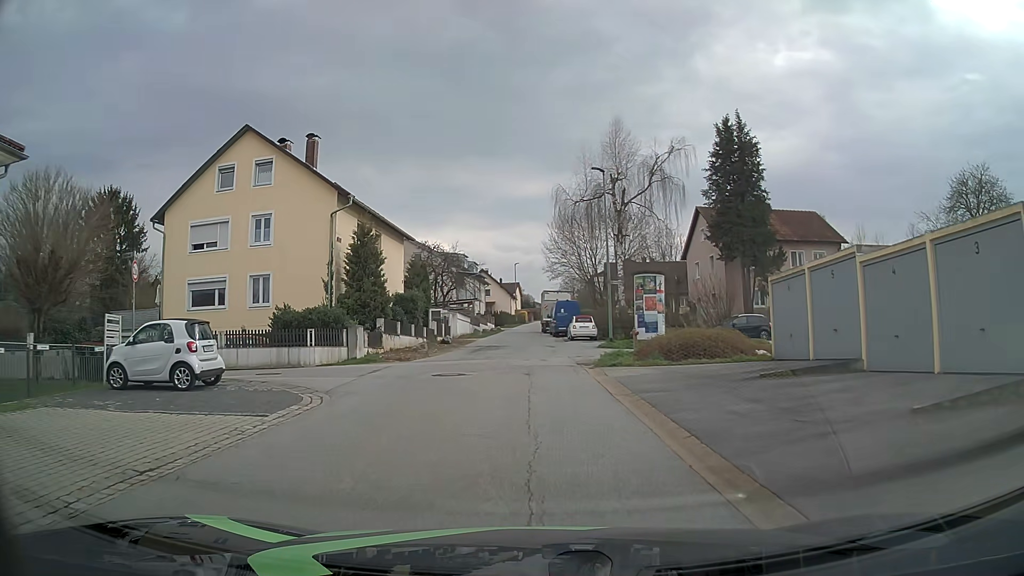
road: residential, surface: asphalt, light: Day
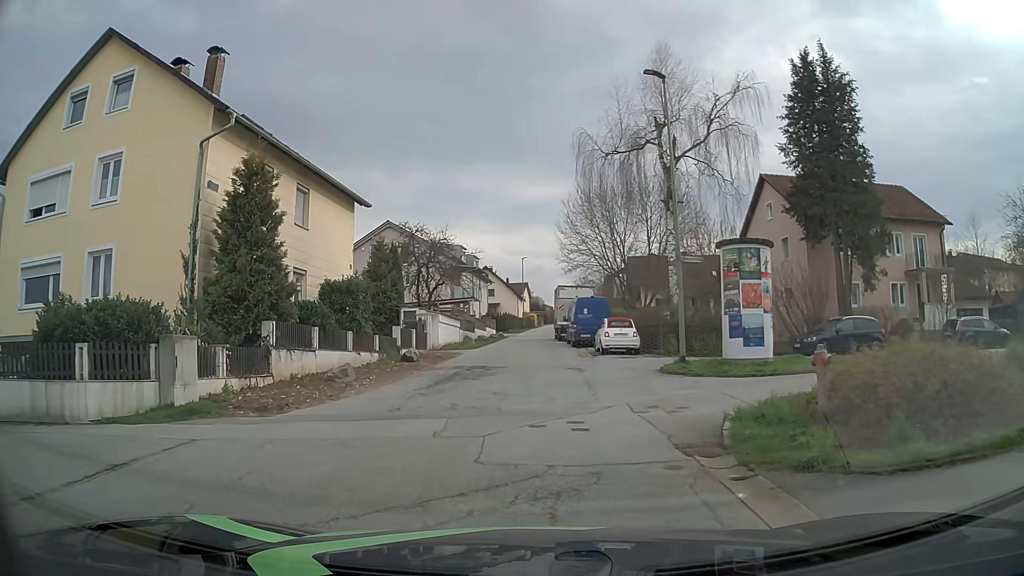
(-0.1, +12.9) m; 0°
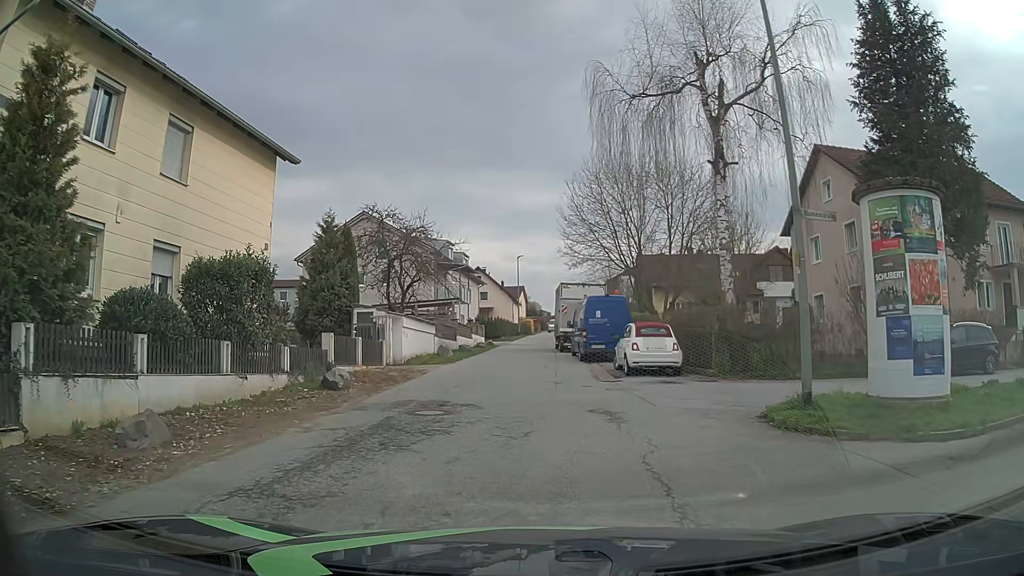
(-0.1, +8.4) m; -2°
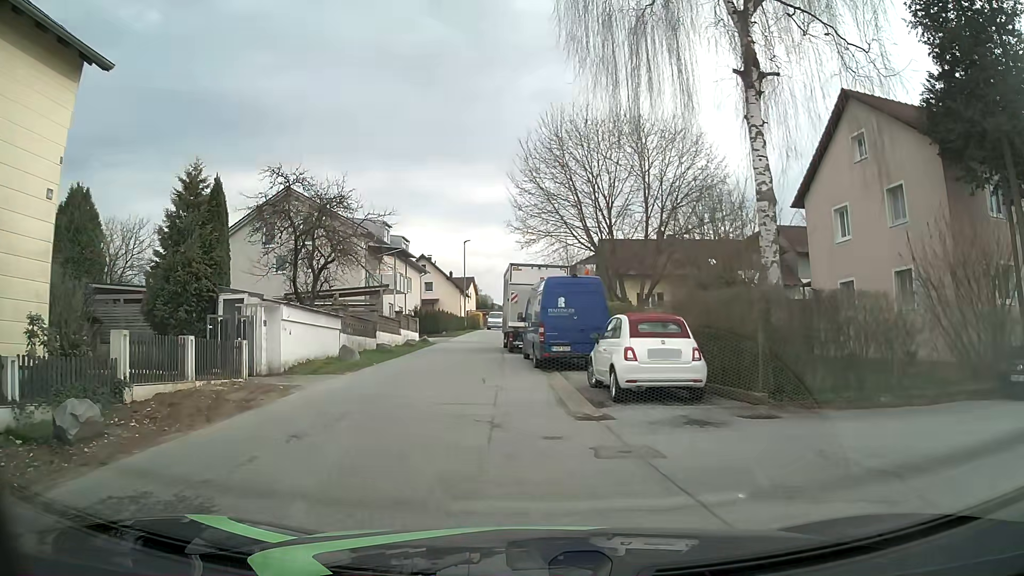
(+0.5, +7.6) m; +6°
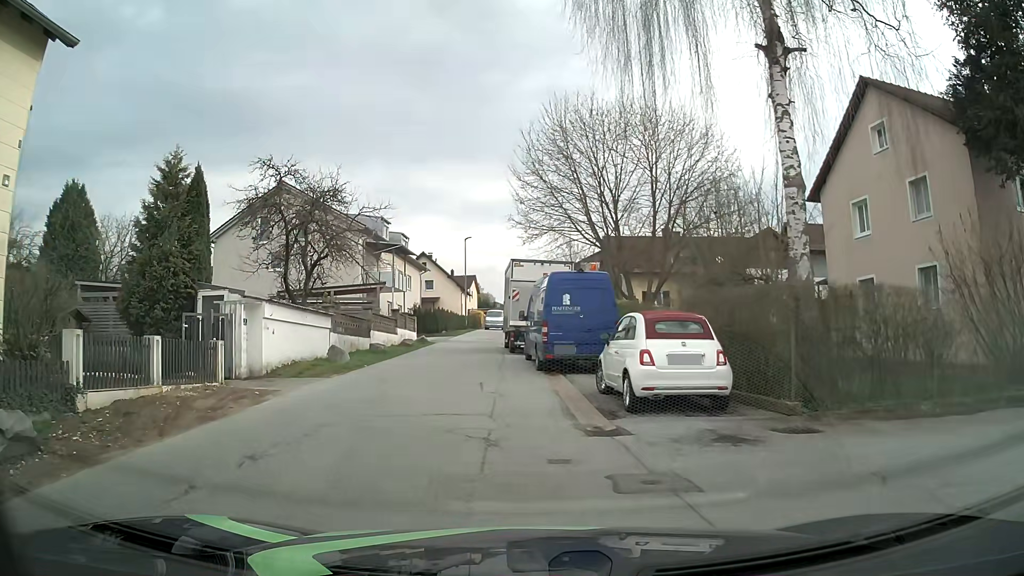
(0.0, +1.4) m; 0°
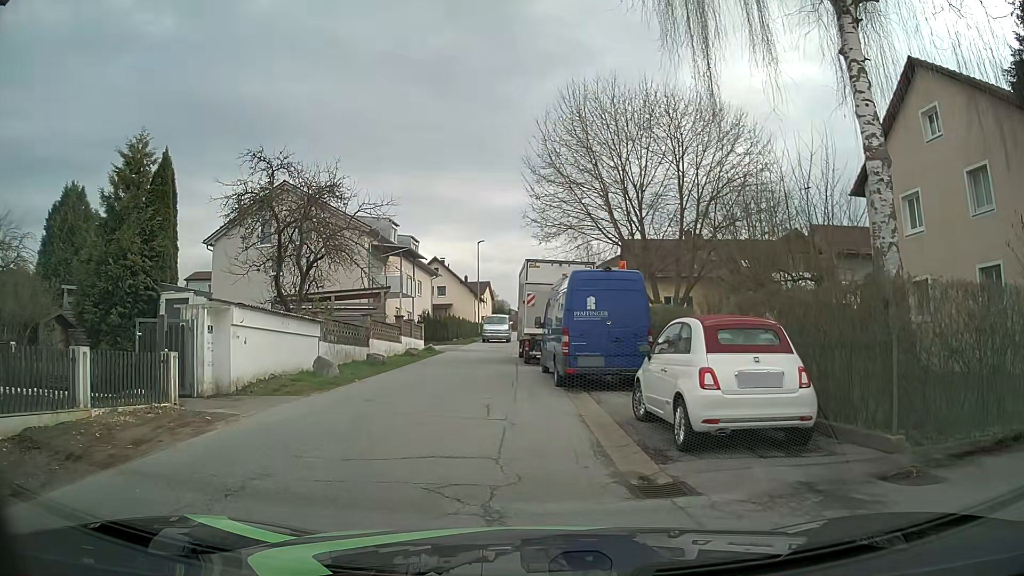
(-0.1, +2.5) m; -4°
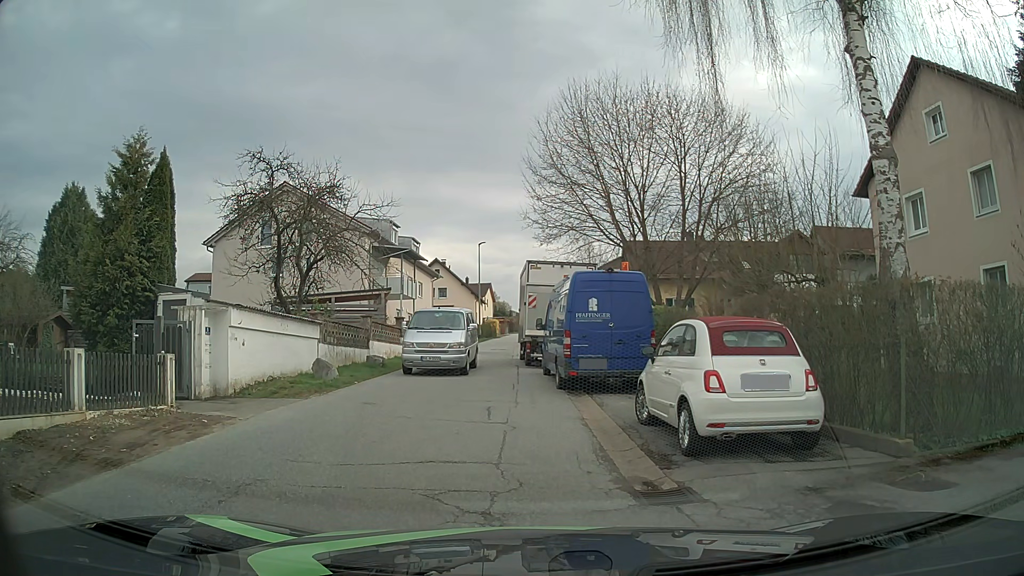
(0.0, +0.3) m; 0°
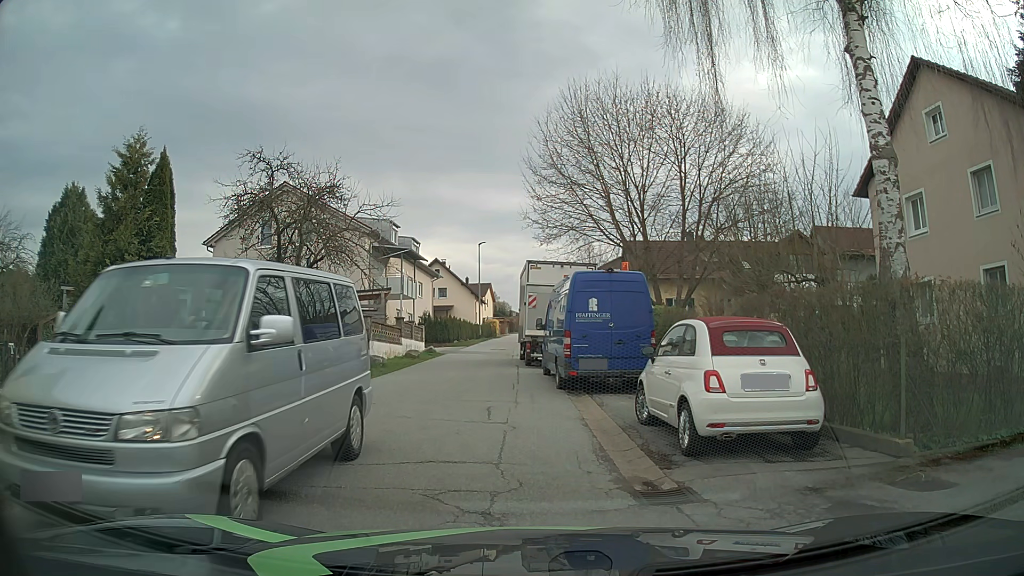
(0.0, 0.0) m; 0°
(-1, +10) (-2, +20) (-2, +30) (-1, +40) (0, +50) (+1, +60) (+1, +70) (+2, +80) (+2, +90) (+3, +100) m
